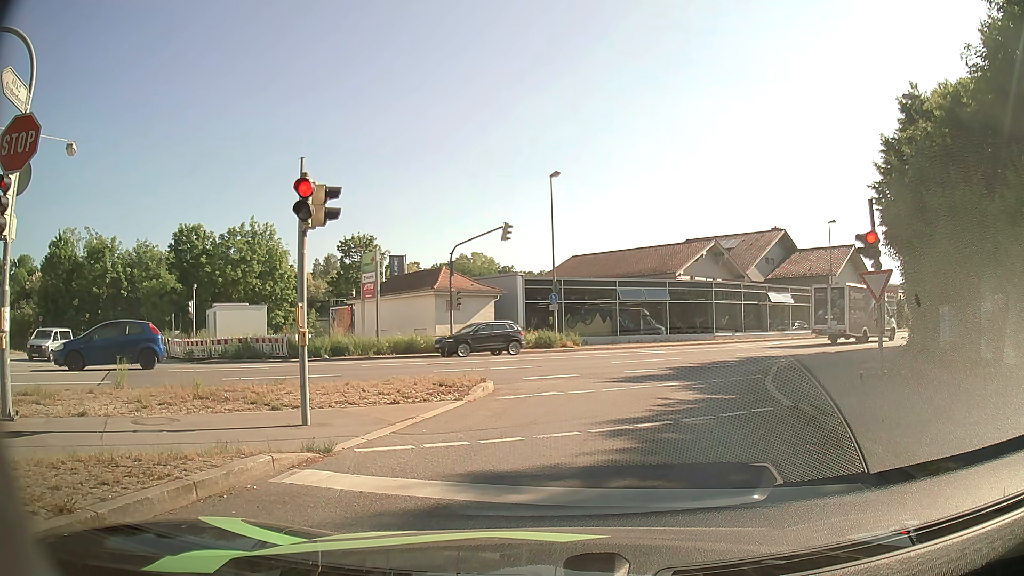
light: Day
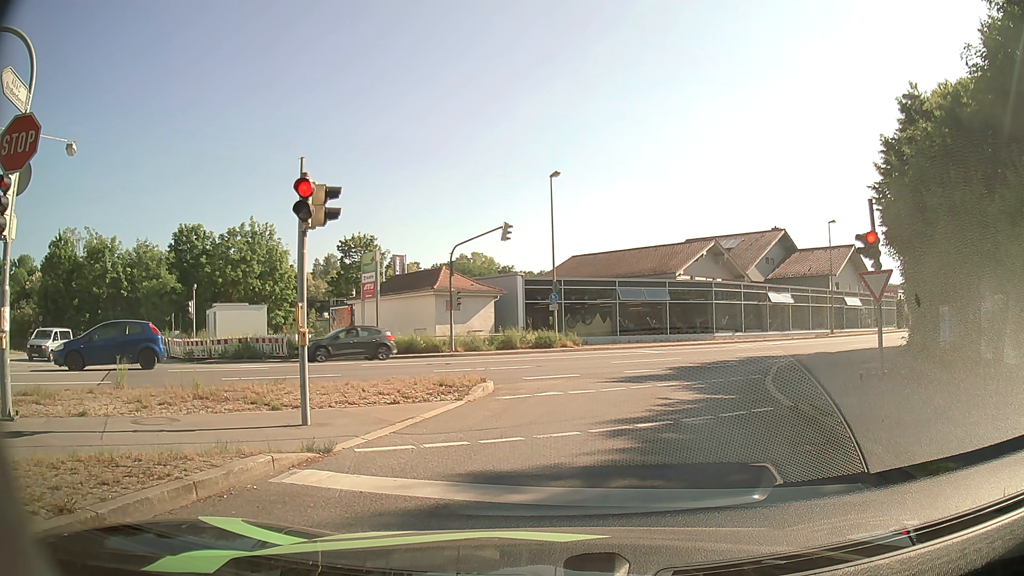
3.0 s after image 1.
(0.0, 0.0) m; 0°
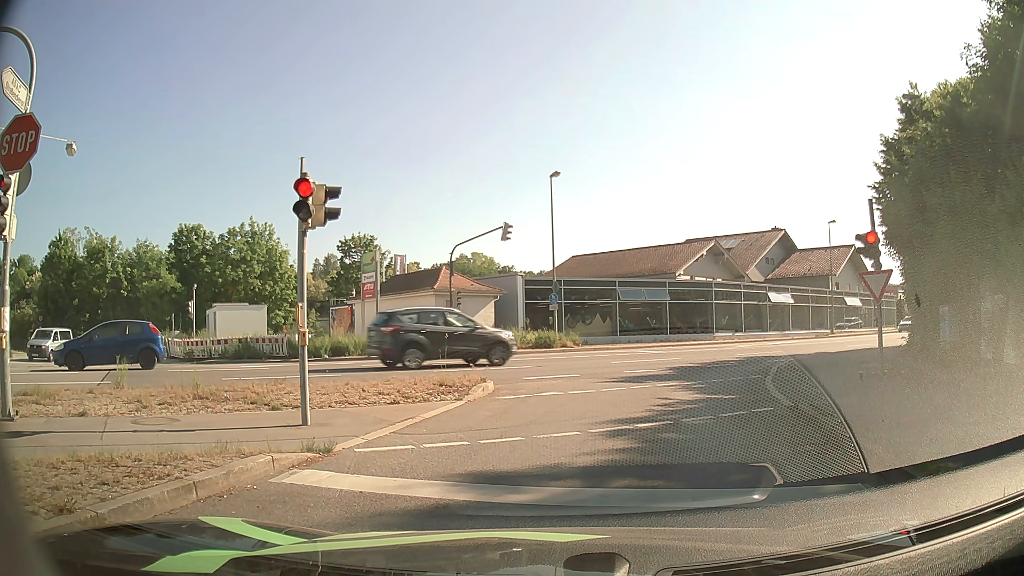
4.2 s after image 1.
(0.0, 0.0) m; 0°
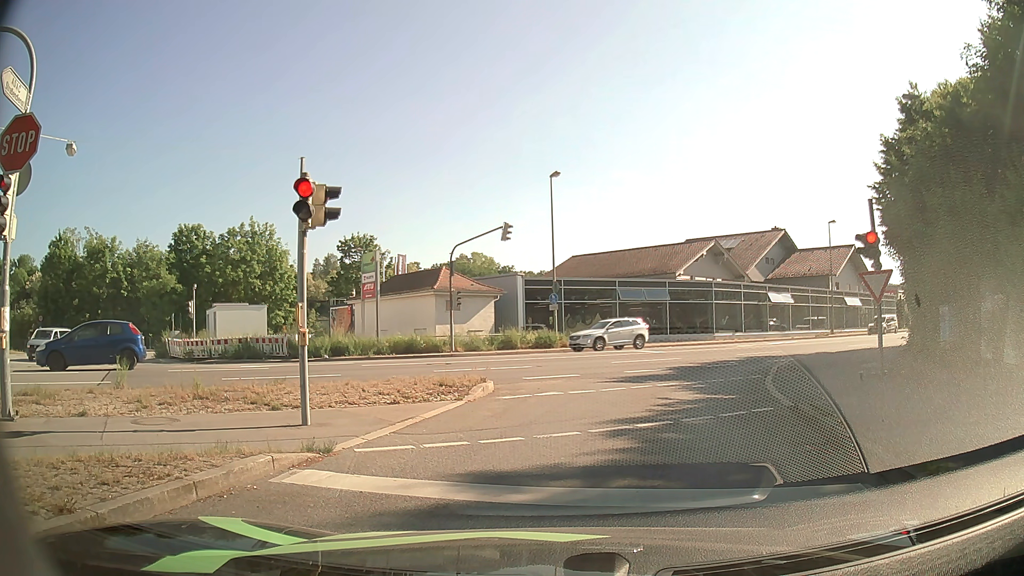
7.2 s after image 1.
(0.0, 0.0) m; 0°
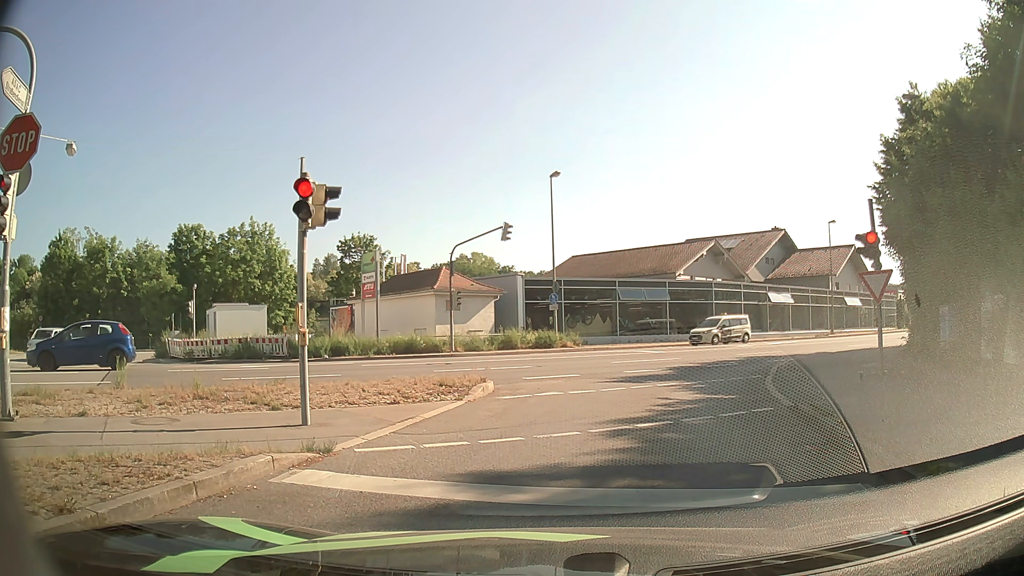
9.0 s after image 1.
(0.0, 0.0) m; 0°
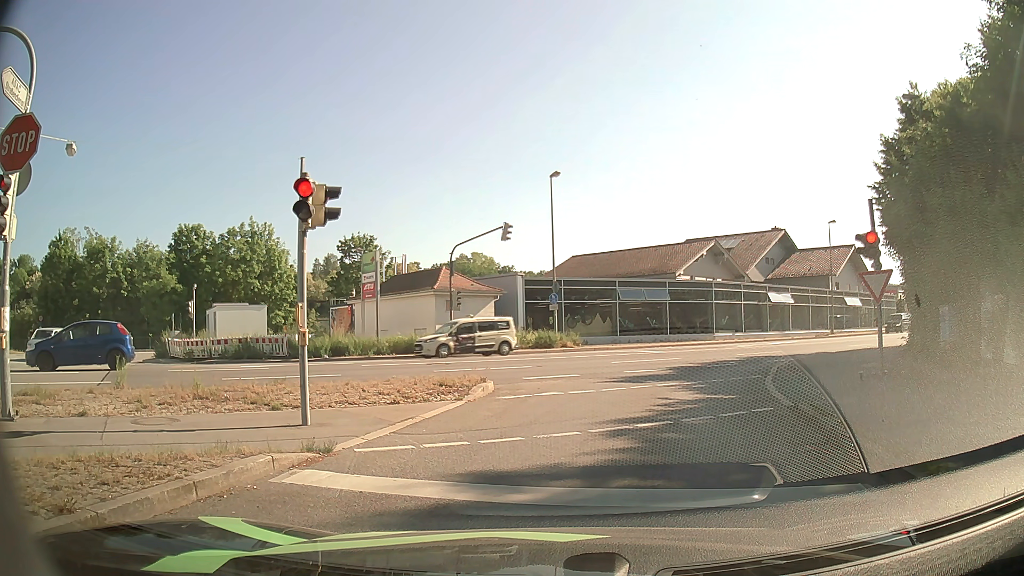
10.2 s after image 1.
(0.0, 0.0) m; 0°
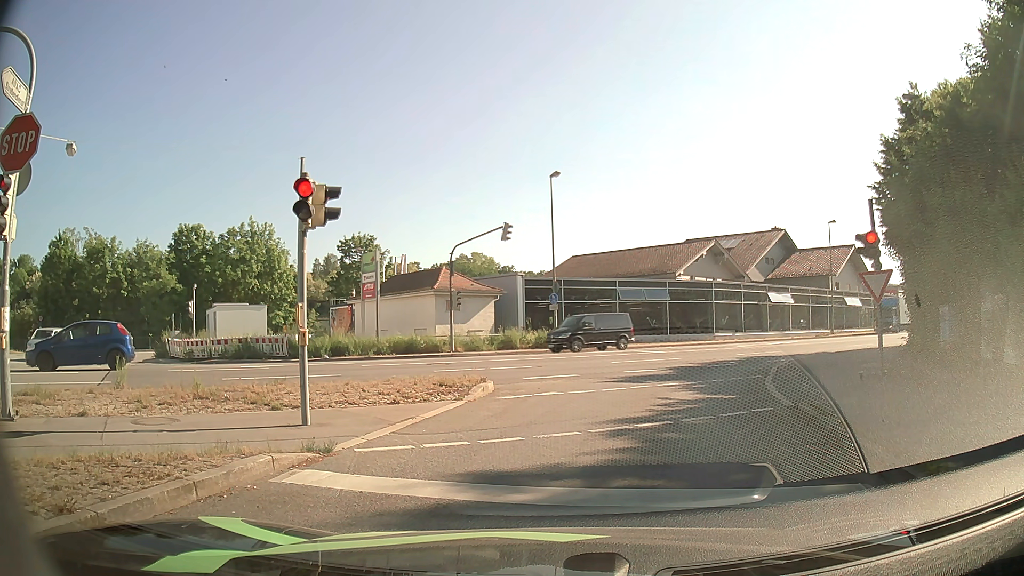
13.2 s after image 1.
(0.0, 0.0) m; 0°
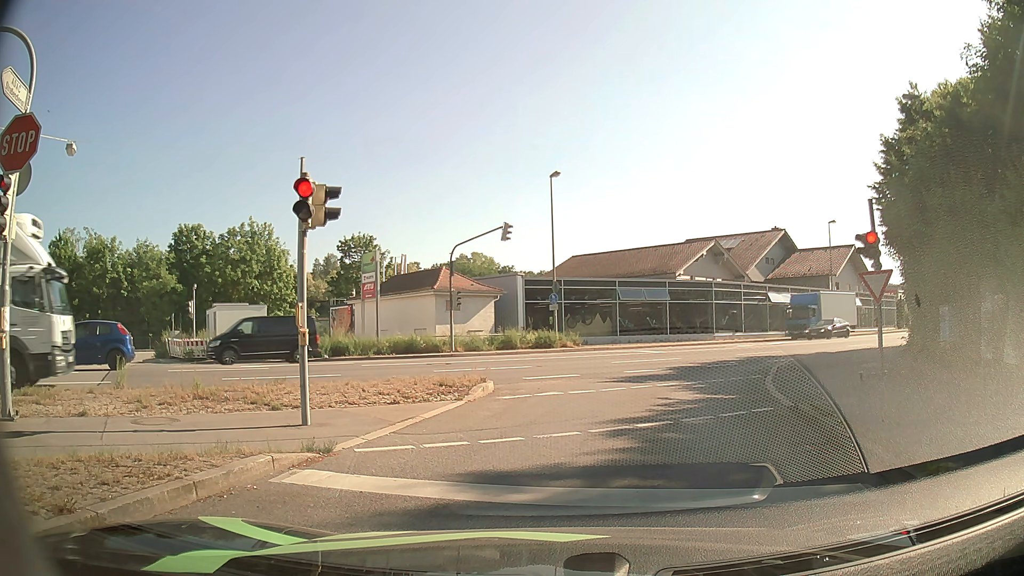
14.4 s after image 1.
(0.0, 0.0) m; 0°
(+1, +10) (+4, +20) (+9, +28) (+17, +34) (+25, +40) (+33, +46) (+41, +53) (+48, +59) (+55, +66) (+63, +73) m
